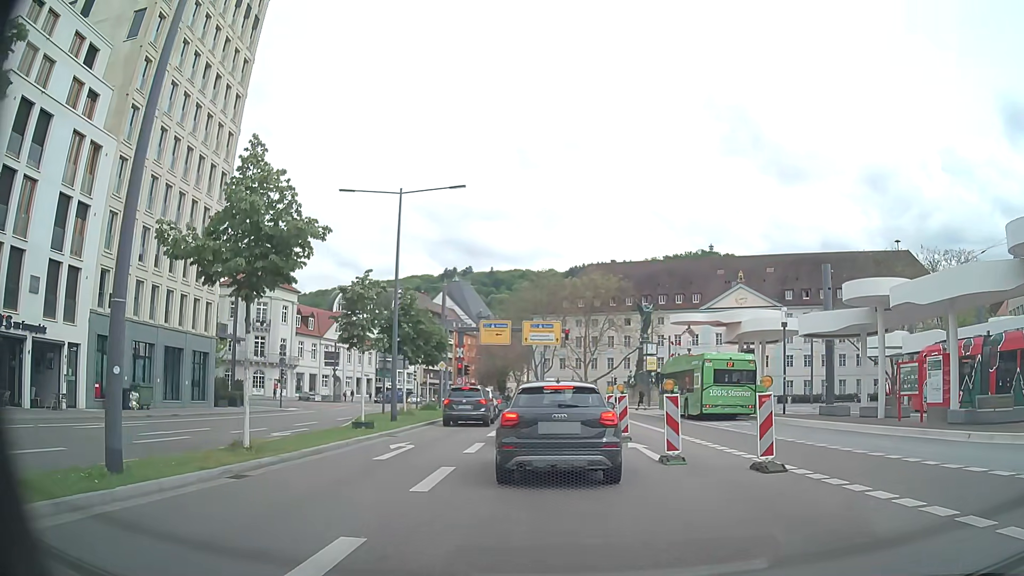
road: primary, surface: asphalt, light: Day
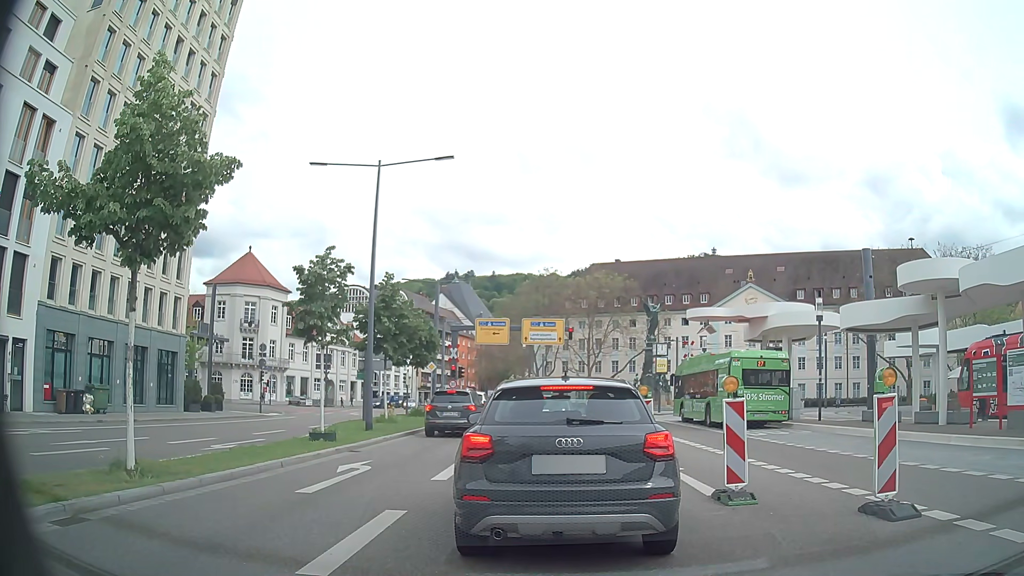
(0.0, +3.9) m; +1°
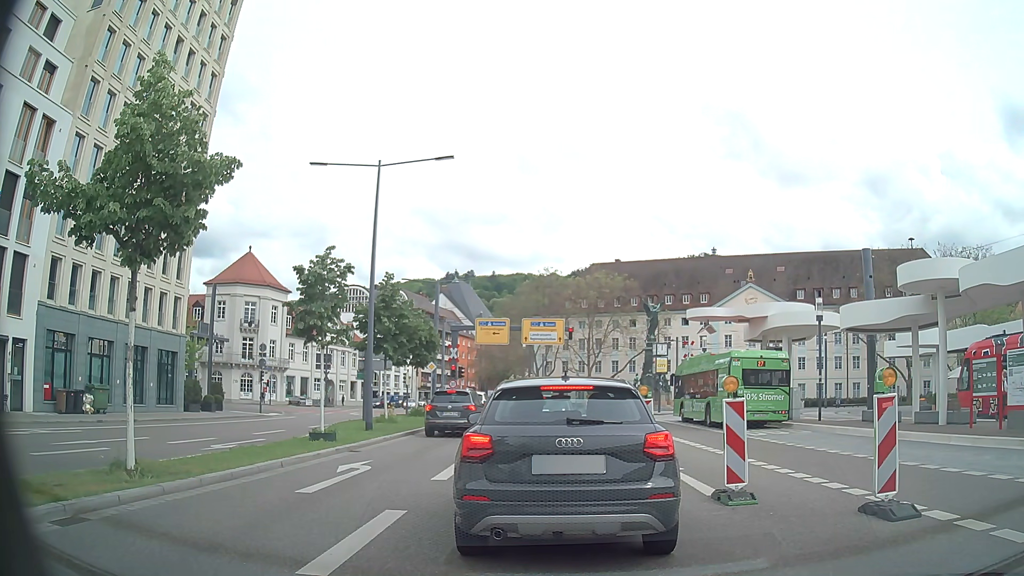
(0.0, 0.0) m; 0°
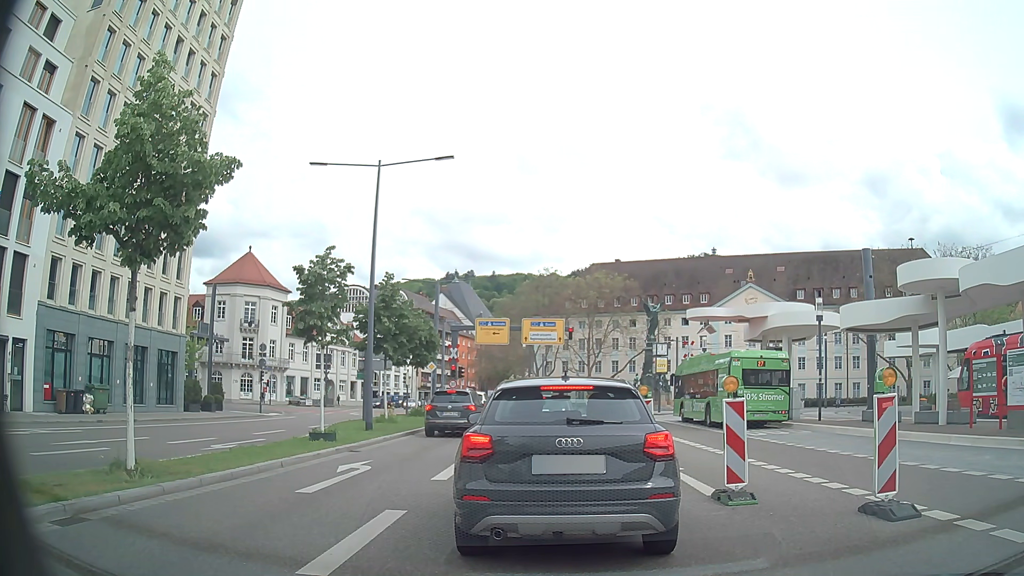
(0.0, 0.0) m; 0°
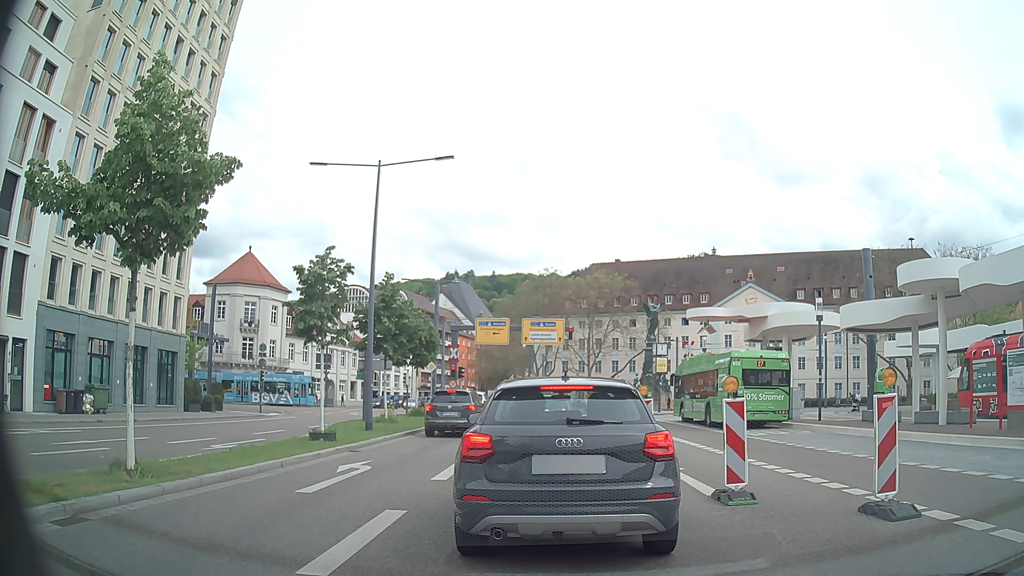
(0.0, 0.0) m; 0°
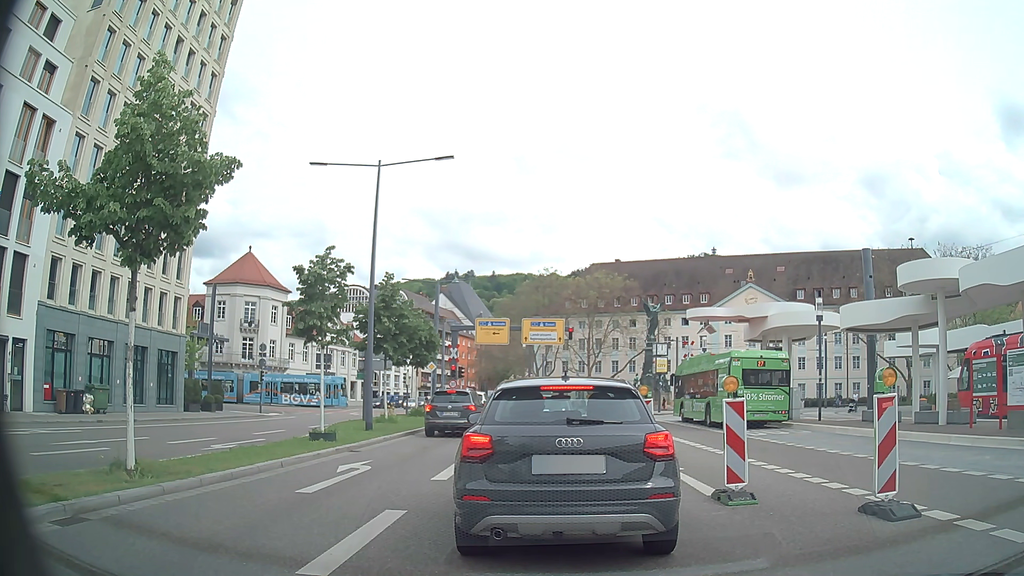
(0.0, 0.0) m; 0°
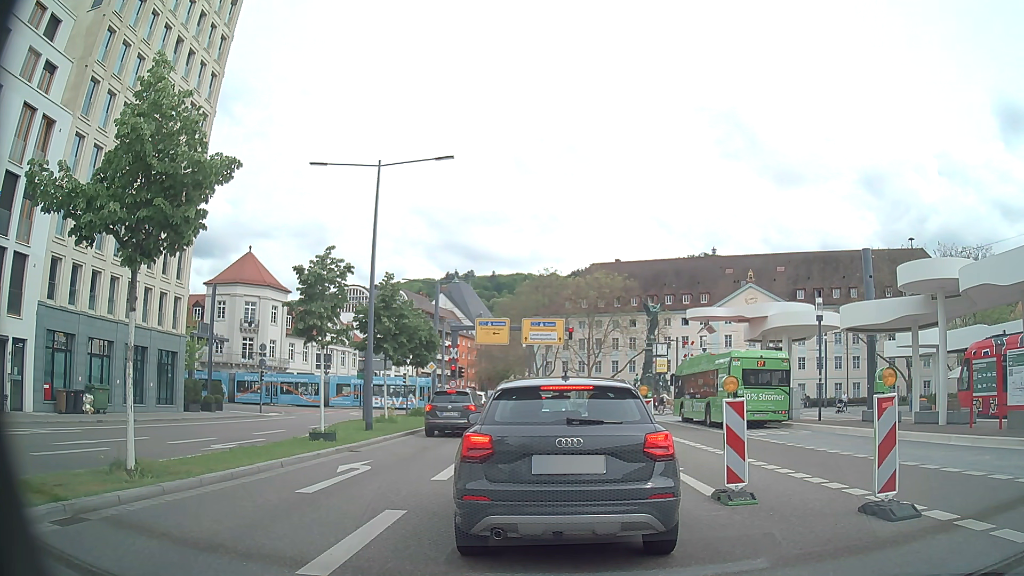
(0.0, 0.0) m; 0°
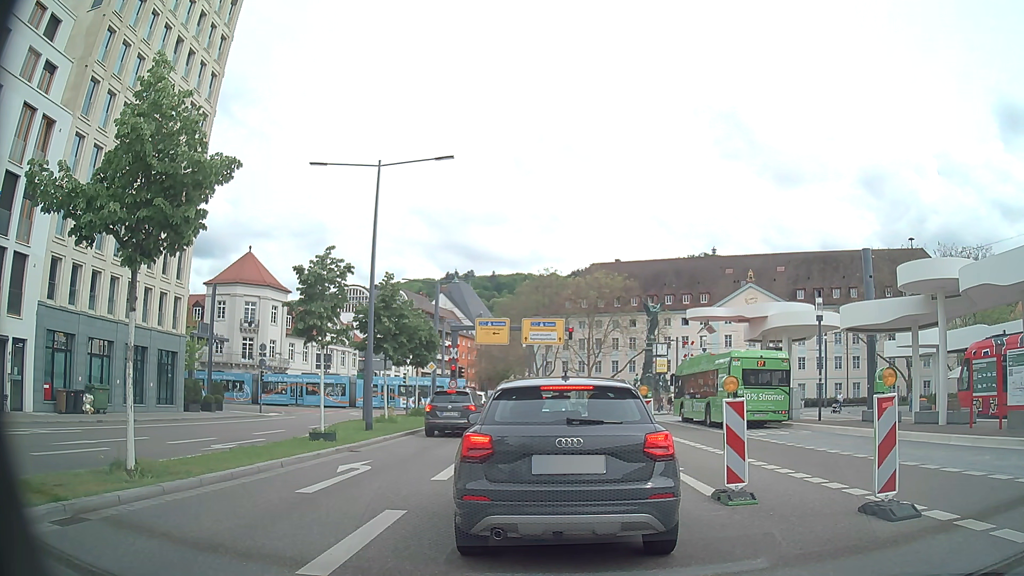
(0.0, 0.0) m; 0°
(0, +10) (0, +20) (-1, +30) (-1, +40) (-2, +50) (-4, +60) (-6, +70) (-8, +79) (-11, +89) (-12, +99) m
